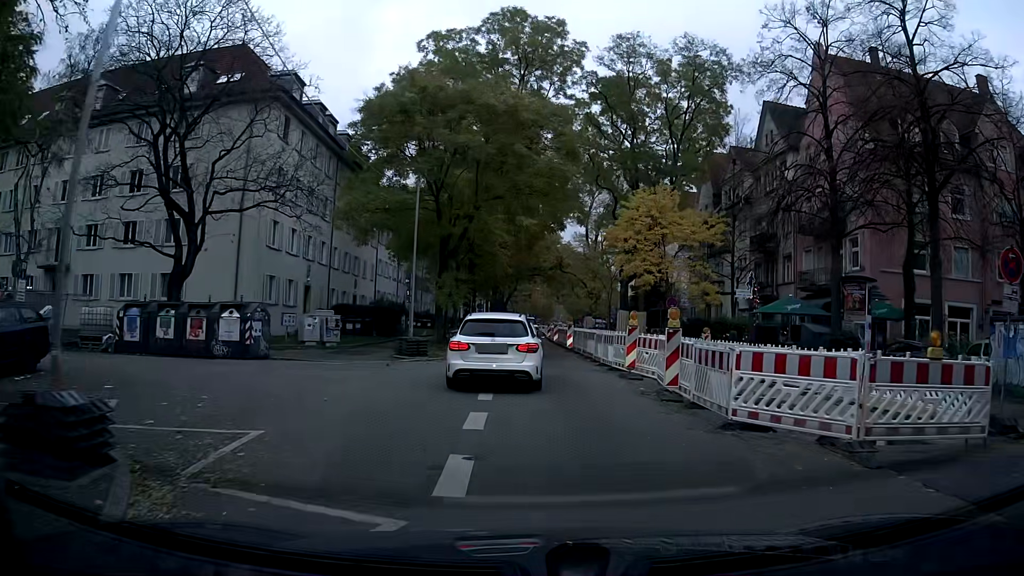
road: tertiary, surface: asphalt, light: Day
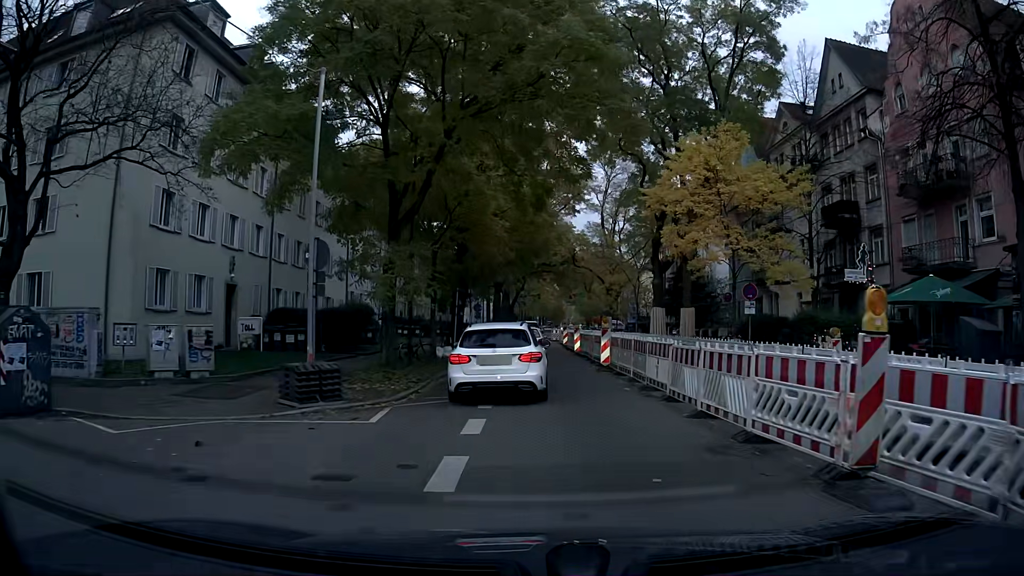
(-0.2, +11.9) m; -2°
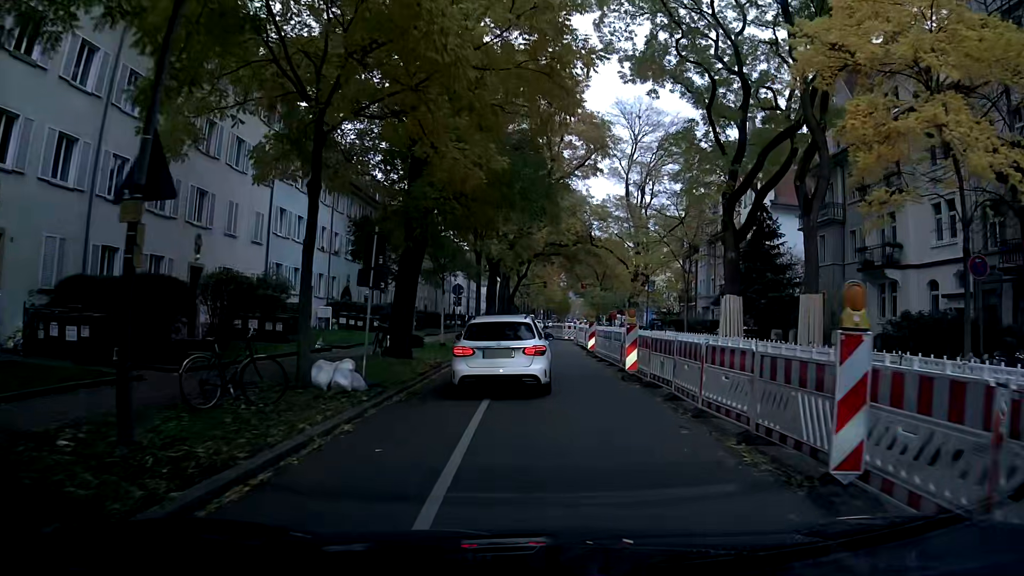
(0.0, +15.9) m; 0°
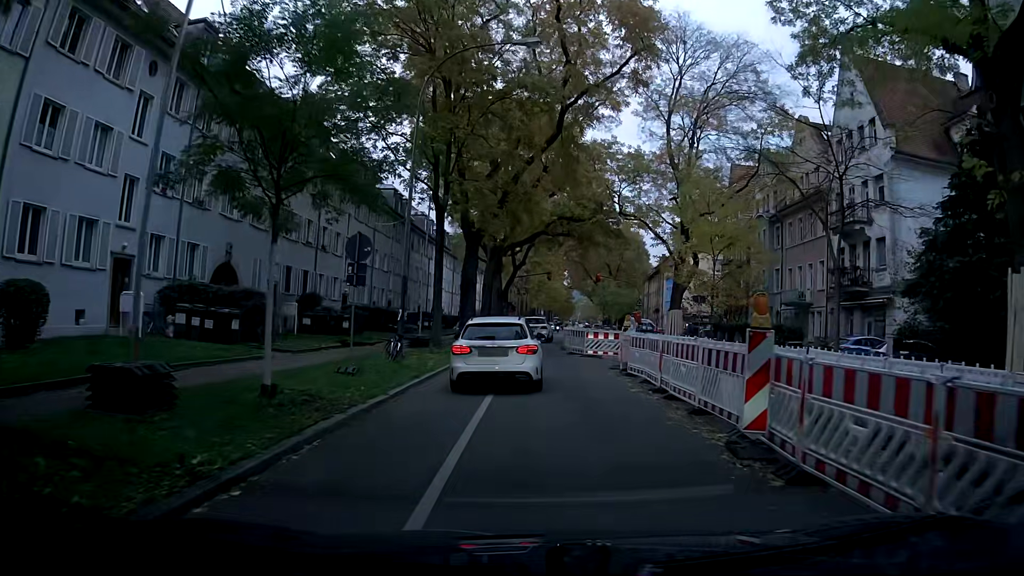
(+0.5, +19.2) m; +1°
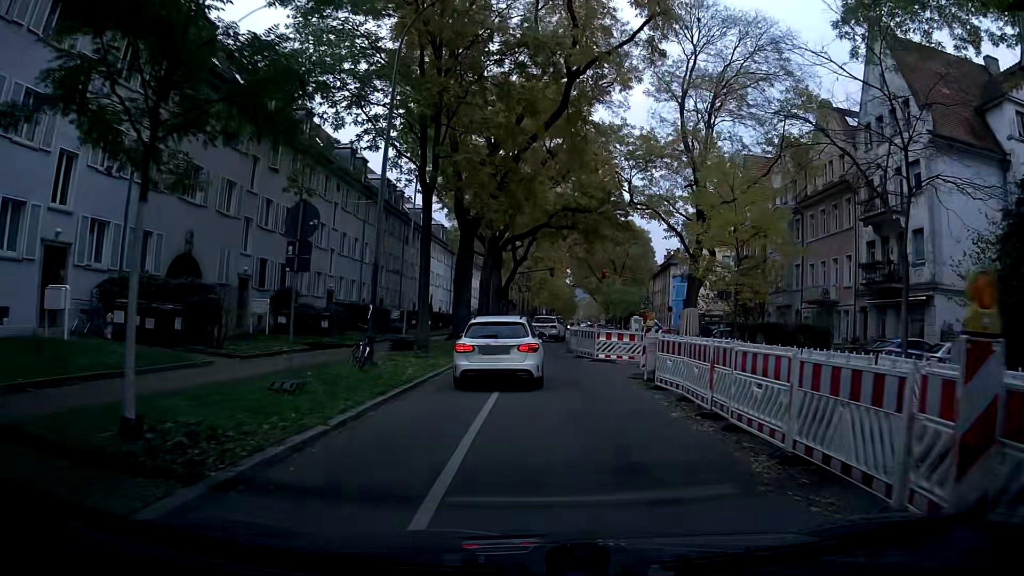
(0.0, +3.7) m; -1°
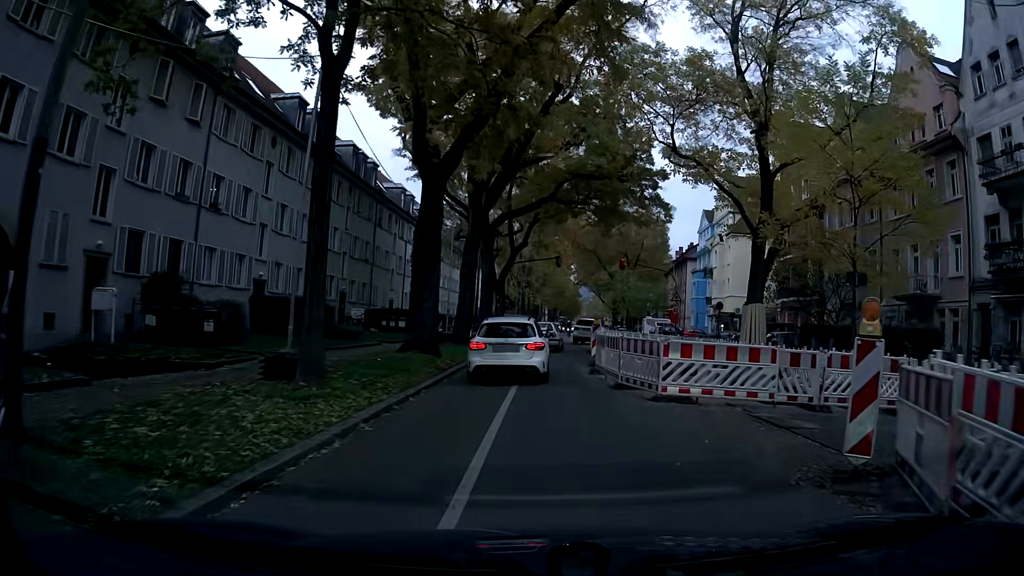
(0.0, +11.4) m; +1°
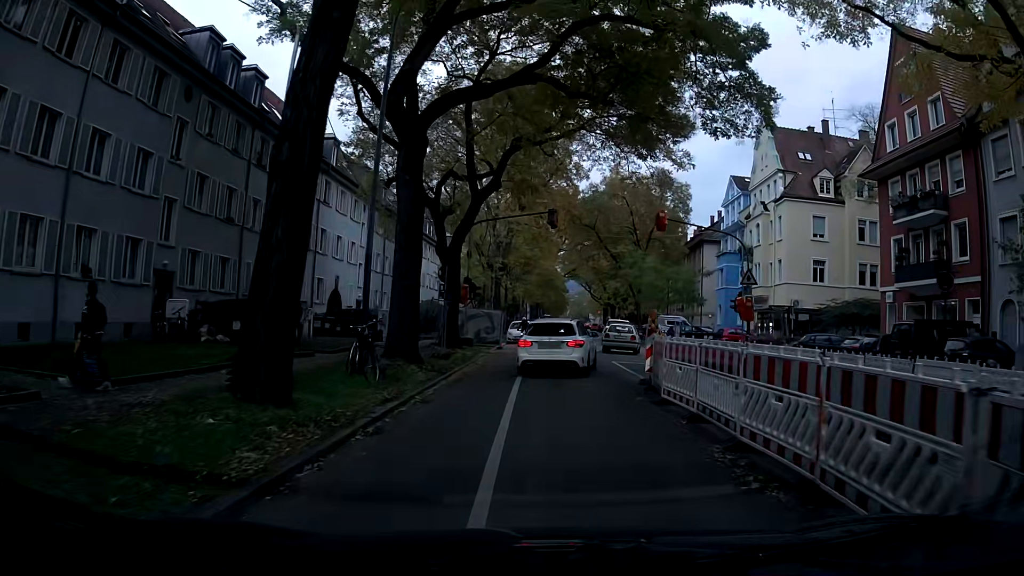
(+0.2, +20.0) m; +1°
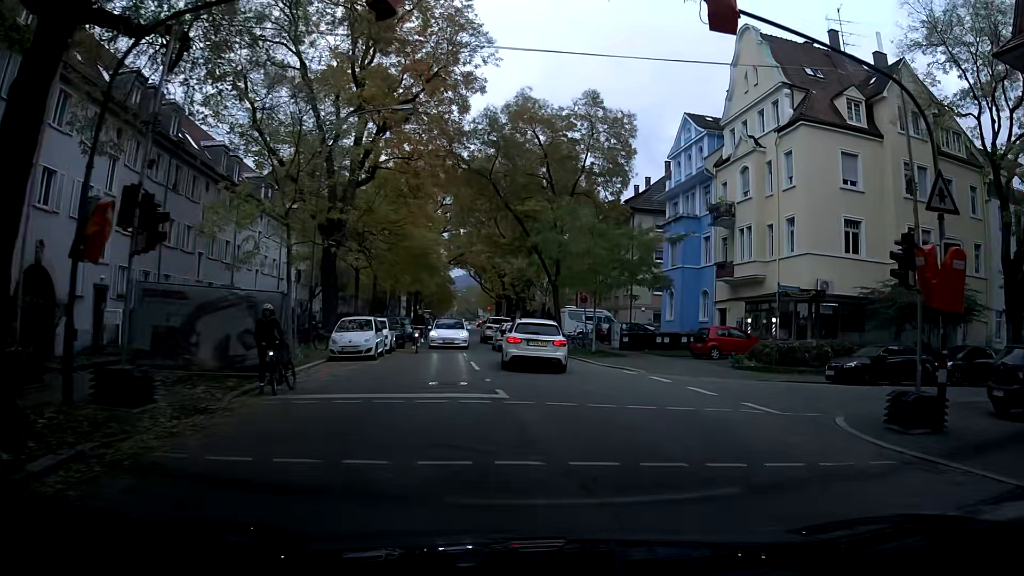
(+1.3, +20.4) m; +9°
(0, +10) (0, +20) (0, +30) (-2, +40) (-3, +50) (-5, +60) (-6, +70) (-7, +80) (-8, +89) (-9, +99) m
